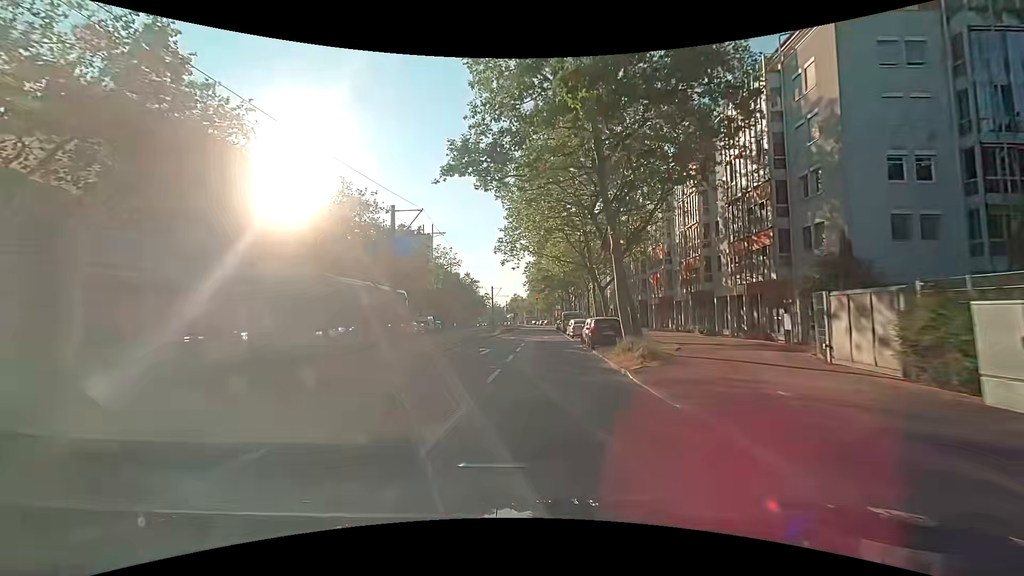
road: tertiary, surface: asphalt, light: Day
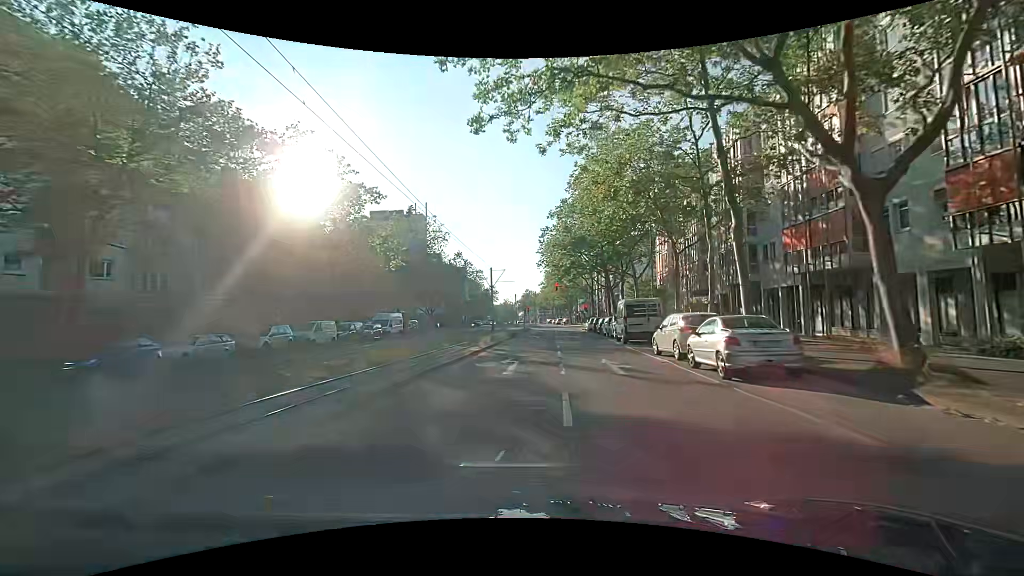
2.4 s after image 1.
(-0.4, +28.1) m; -1°
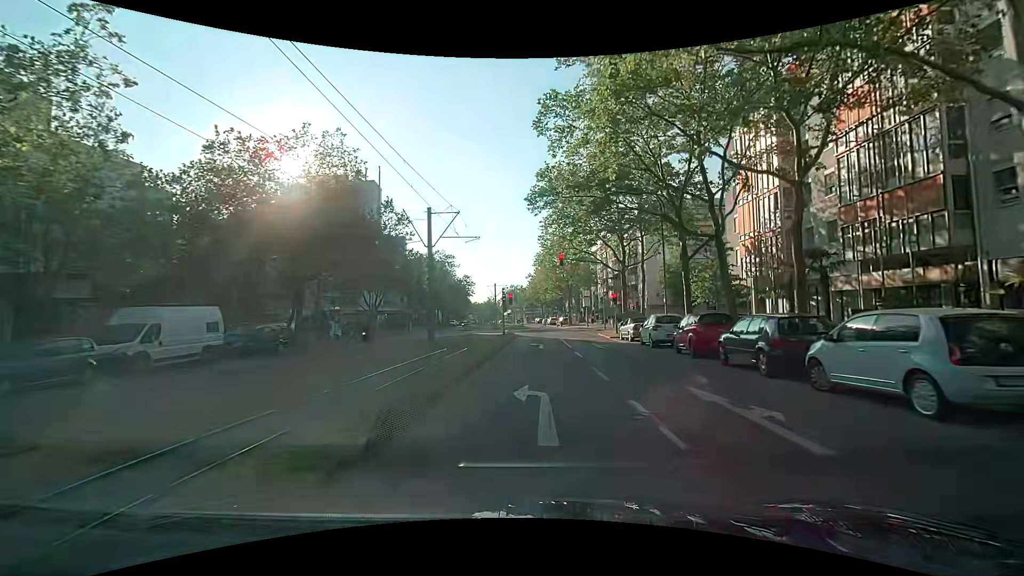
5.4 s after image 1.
(+0.4, +30.5) m; +3°
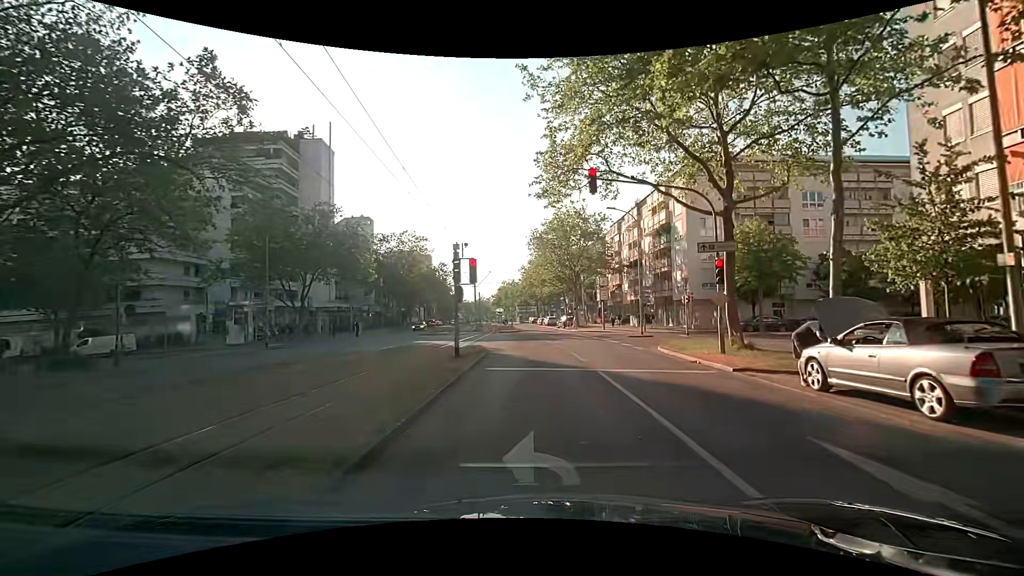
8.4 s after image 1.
(-0.1, +21.8) m; 0°
